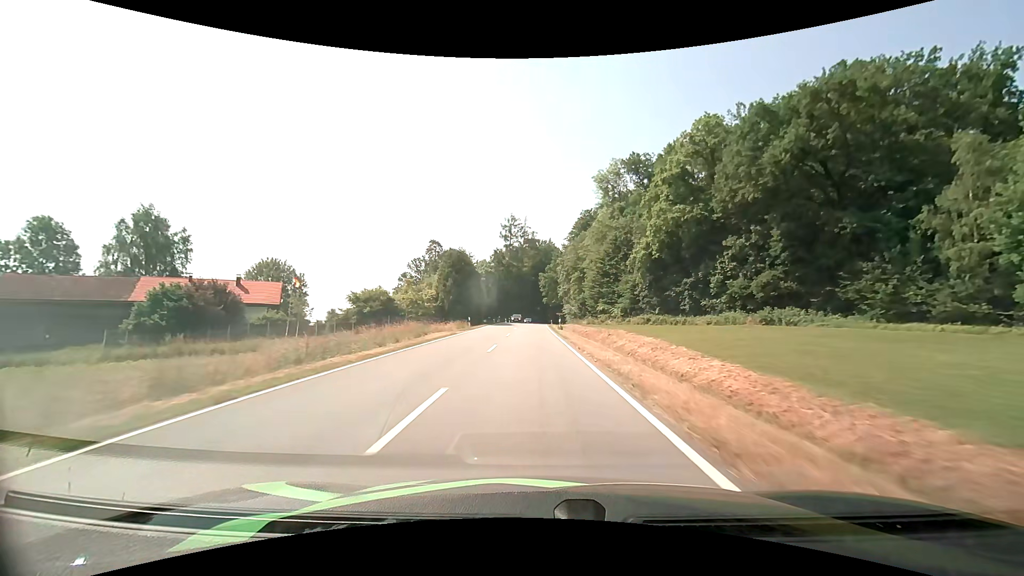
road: tertiary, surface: asphalt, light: Day
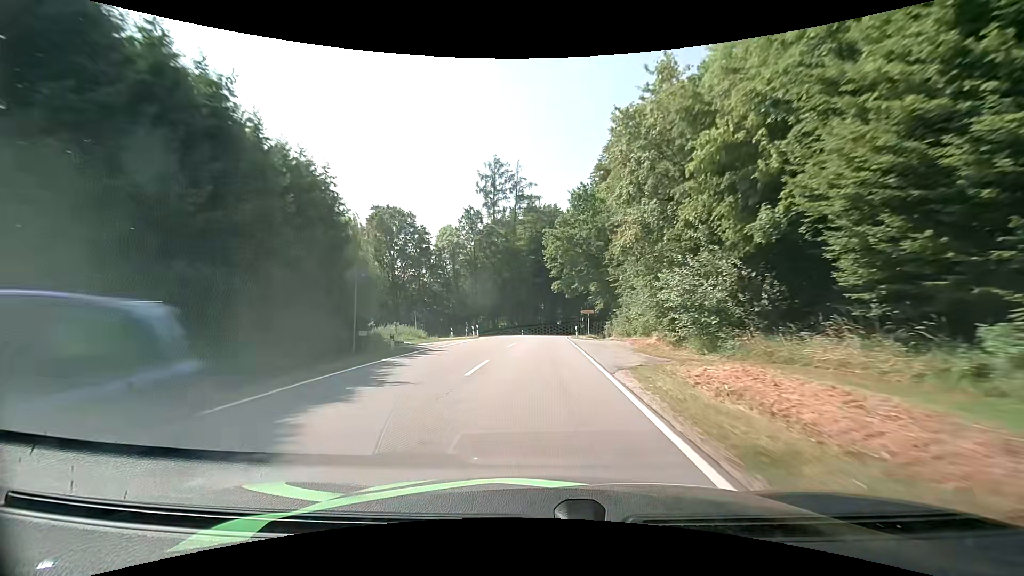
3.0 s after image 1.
(-0.3, +56.2) m; 0°
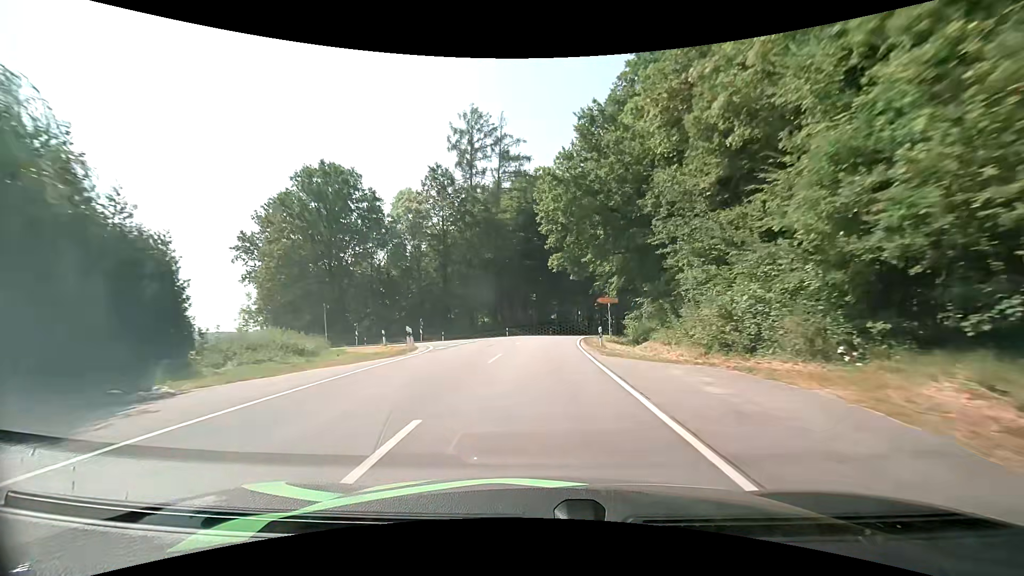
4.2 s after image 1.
(+0.1, +20.5) m; +1°
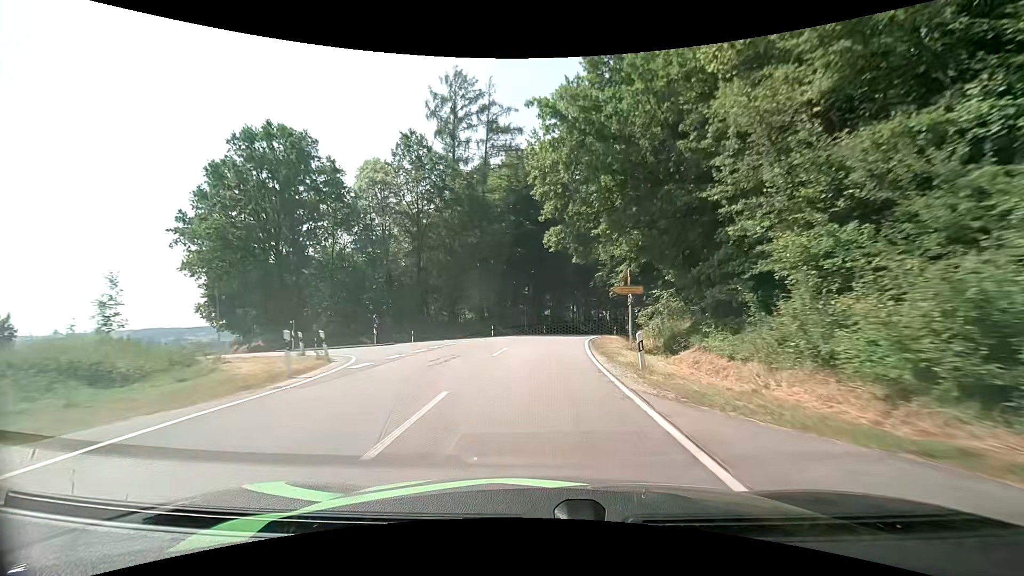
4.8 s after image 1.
(+0.1, +9.8) m; +1°
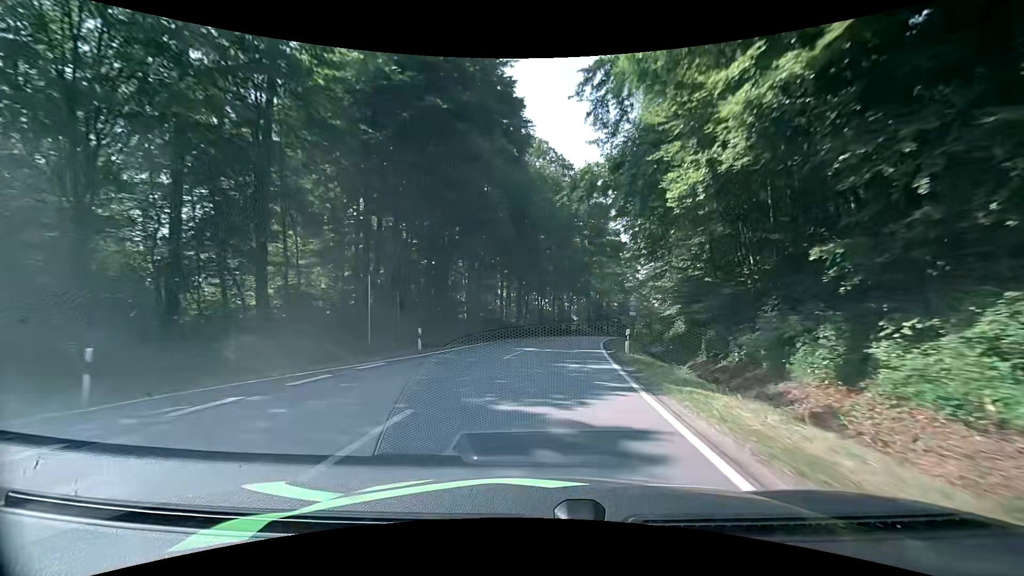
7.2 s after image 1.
(+2.3, +38.6) m; +8°
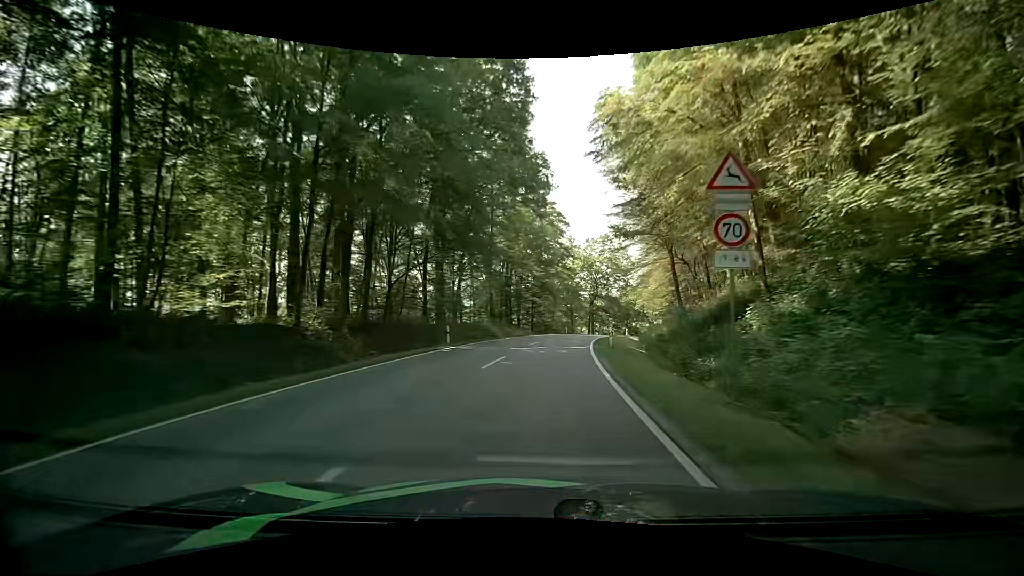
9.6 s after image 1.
(+3.4, +39.6) m; +9°
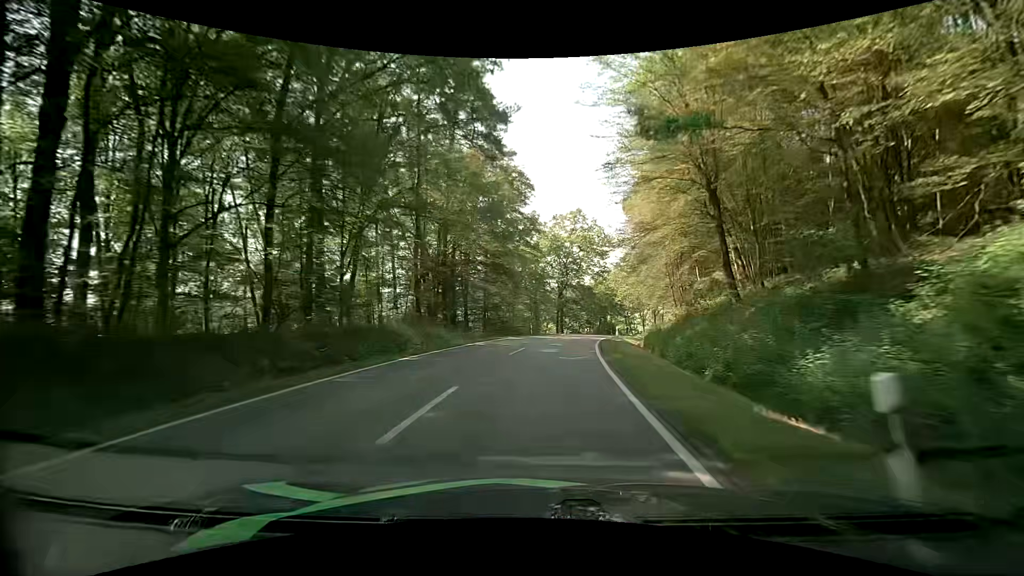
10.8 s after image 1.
(+1.1, +20.0) m; +5°
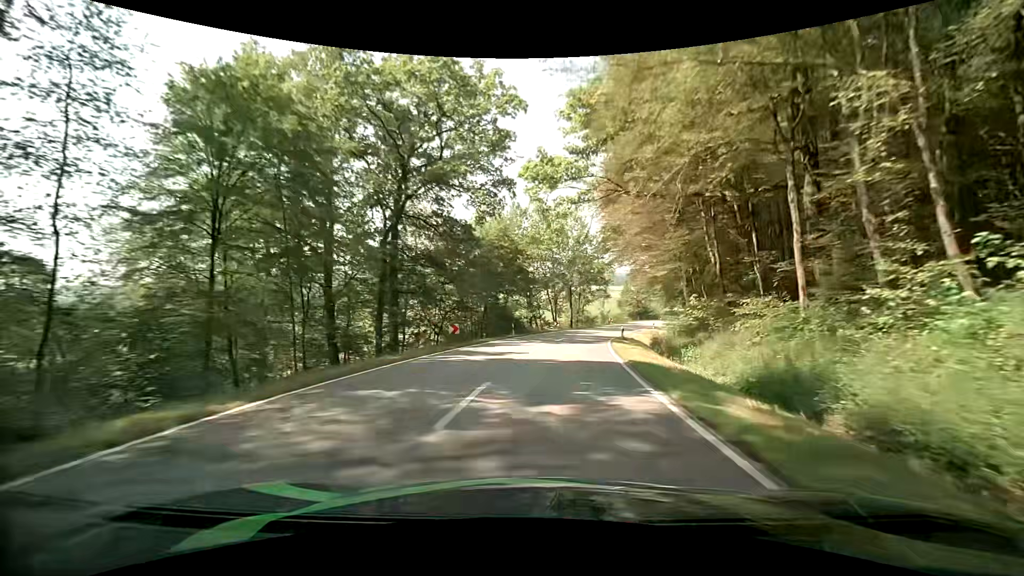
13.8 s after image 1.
(+5.5, +48.6) m; +14°
(0, +10) (+1, +20) (+2, +30) (+4, +40) (+6, +50) (+9, +59) (+12, +69) (+15, +78) (+20, +87) (+24, +96) m
